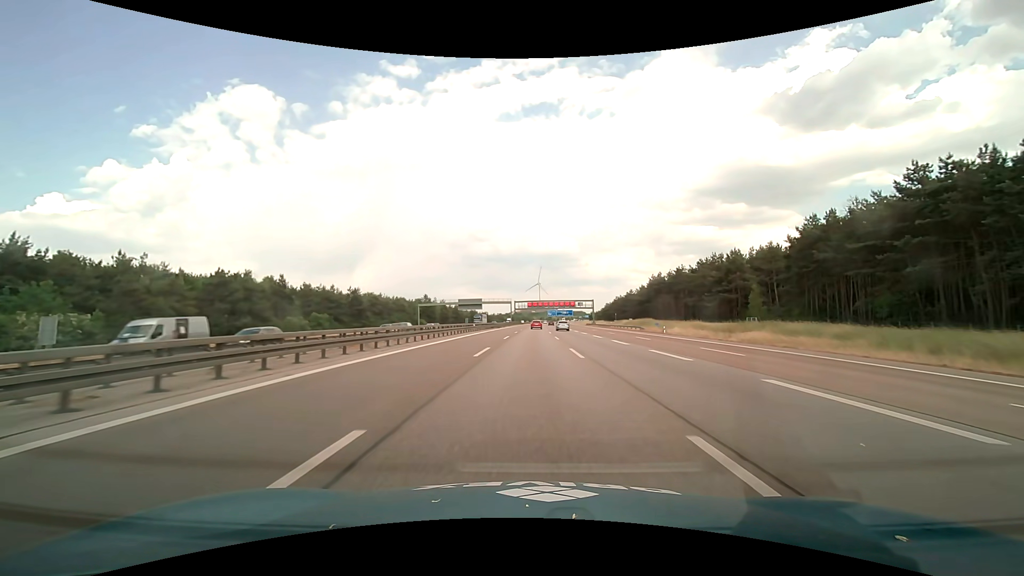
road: motorway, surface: asphalt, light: Day
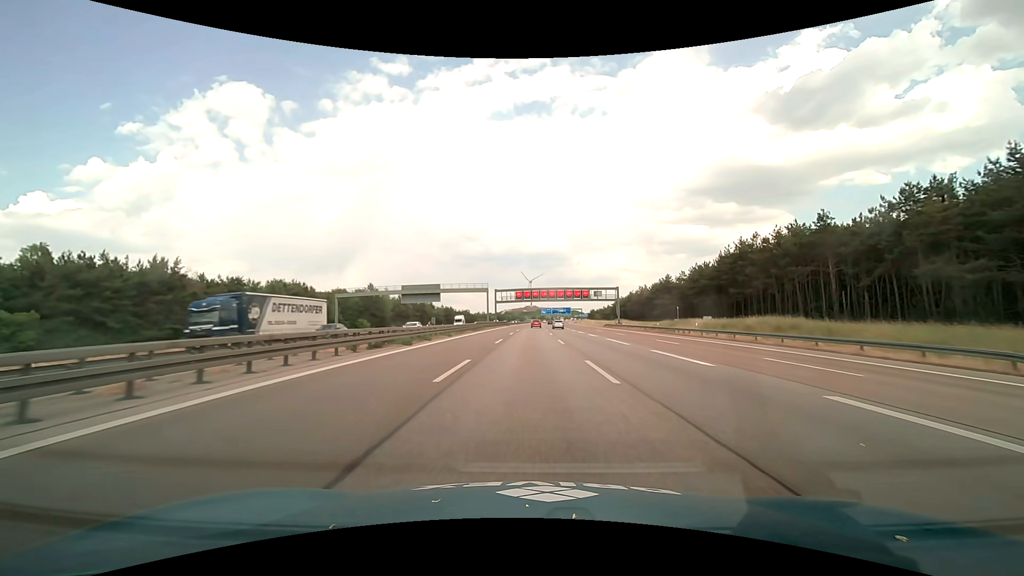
(+0.6, +62.8) m; +1°
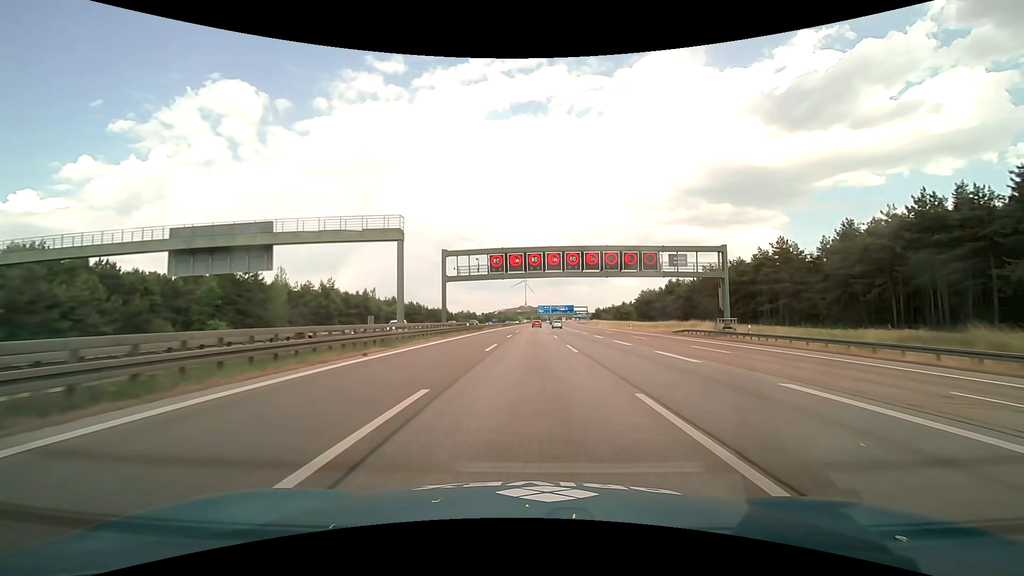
(+0.3, +62.7) m; +1°
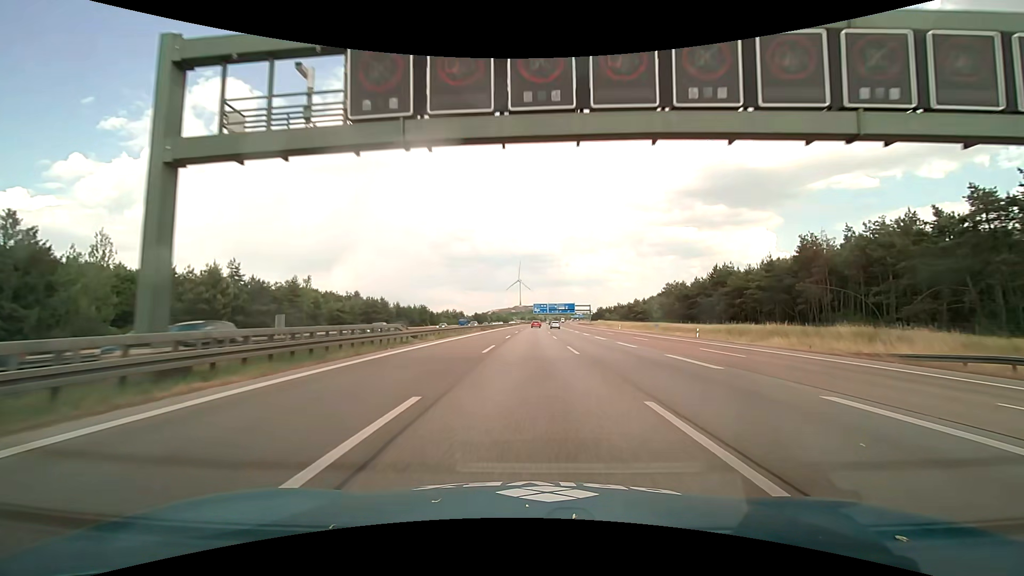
(+0.1, +37.6) m; +1°
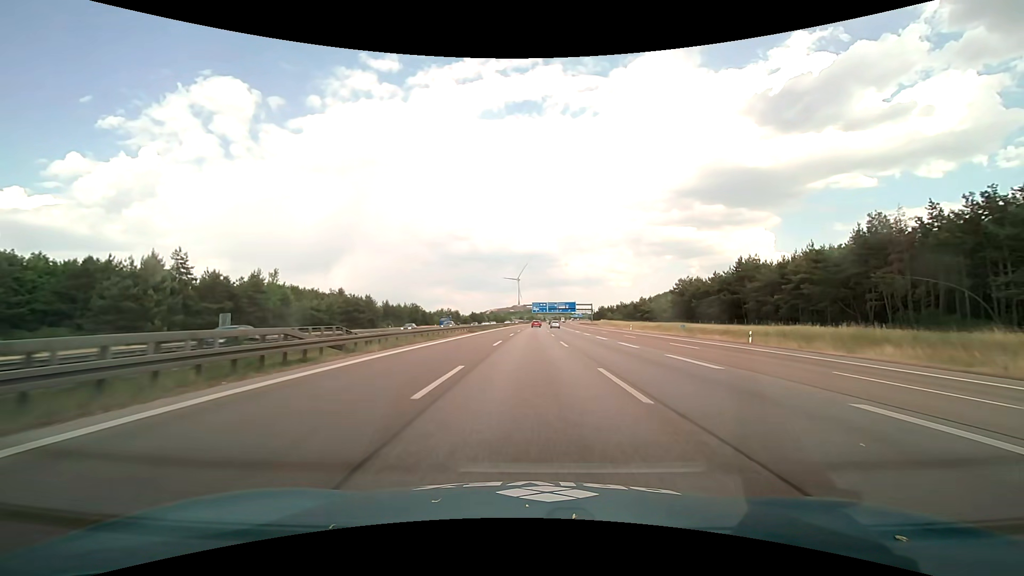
(0.0, +12.5) m; 0°
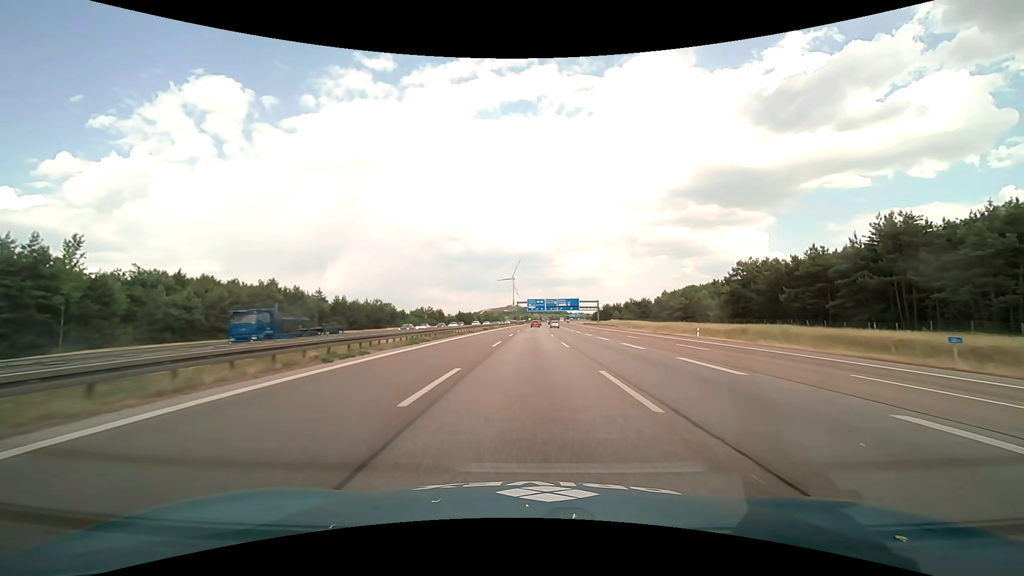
(+0.3, +37.6) m; +1°
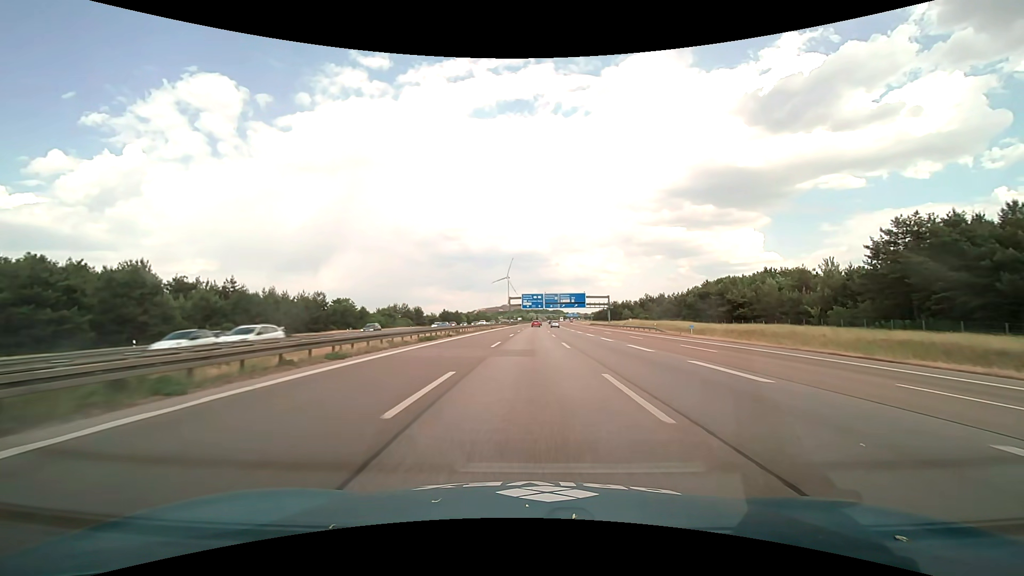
(+0.2, +37.6) m; 0°
(0, +10) (0, +20) (0, +30) (0, +40) (0, +50) (+1, +60) (+1, +70) (+1, +80) (+1, +90) (+1, +100) m
